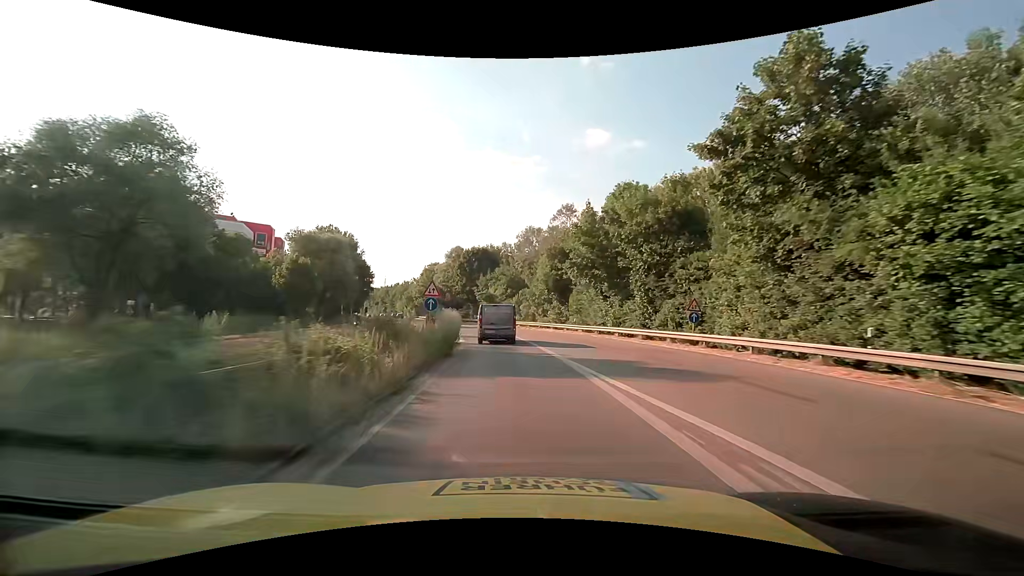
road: trunk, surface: asphalt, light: Day
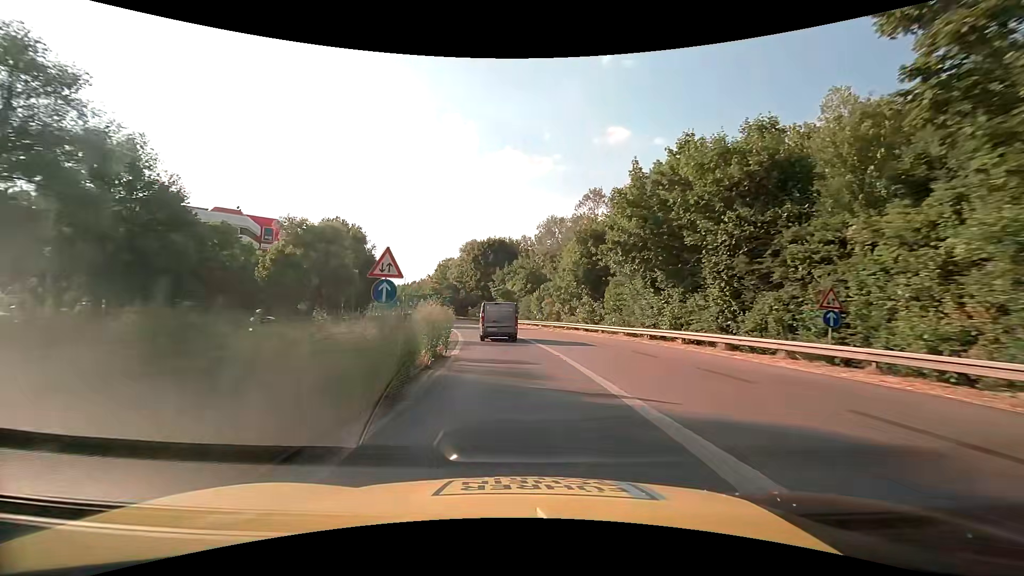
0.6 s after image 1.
(-0.2, +9.9) m; -2°
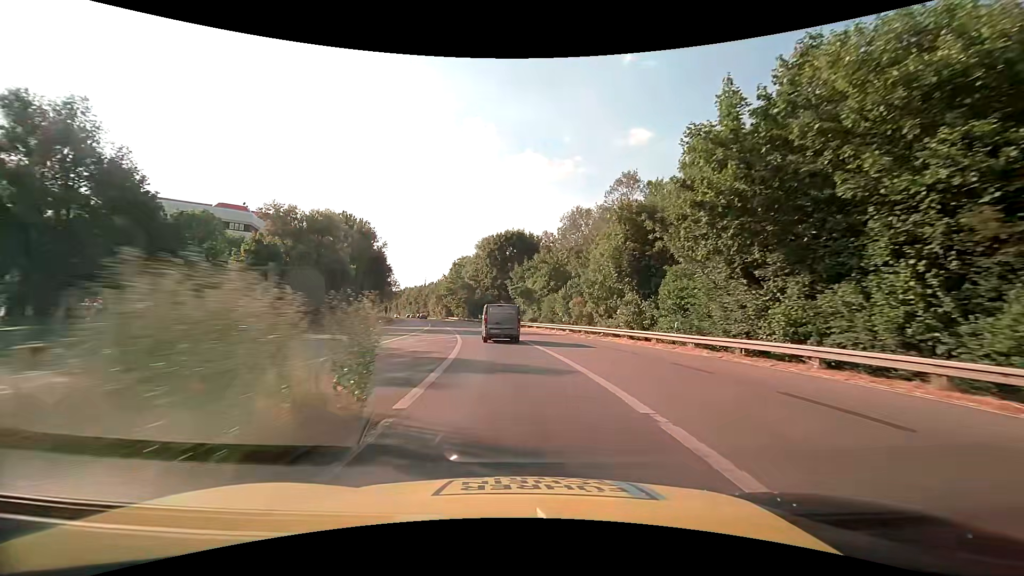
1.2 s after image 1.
(-0.2, +9.9) m; -2°
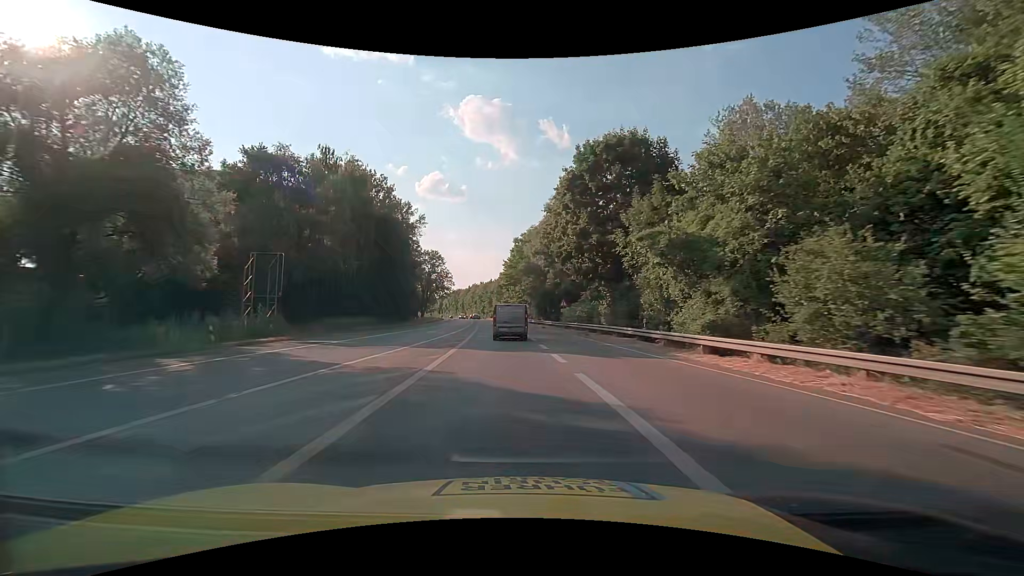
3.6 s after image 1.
(-3.1, +39.3) m; -9°
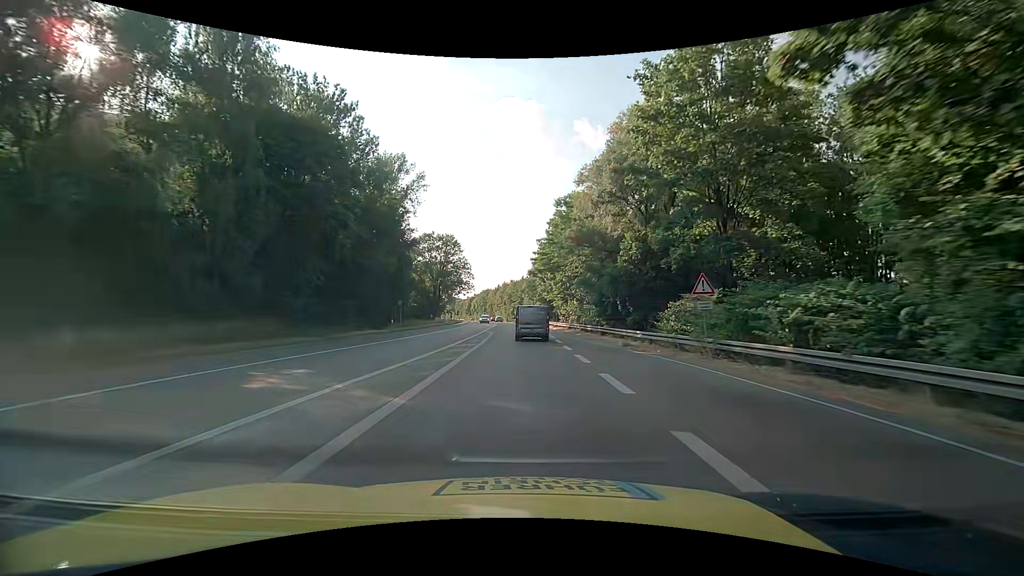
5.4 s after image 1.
(-1.1, +29.6) m; -4°
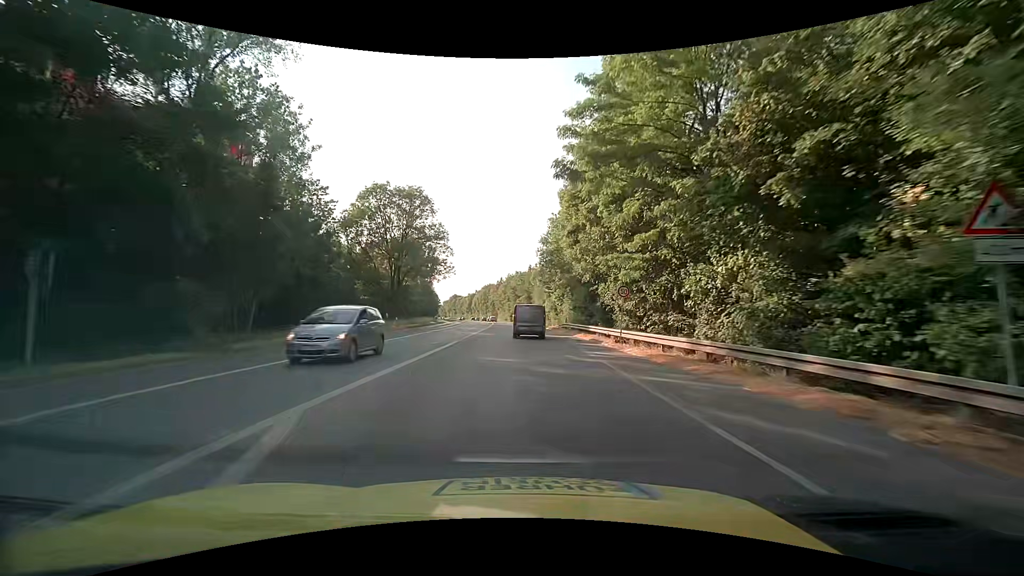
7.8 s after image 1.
(-0.1, +38.1) m; 0°
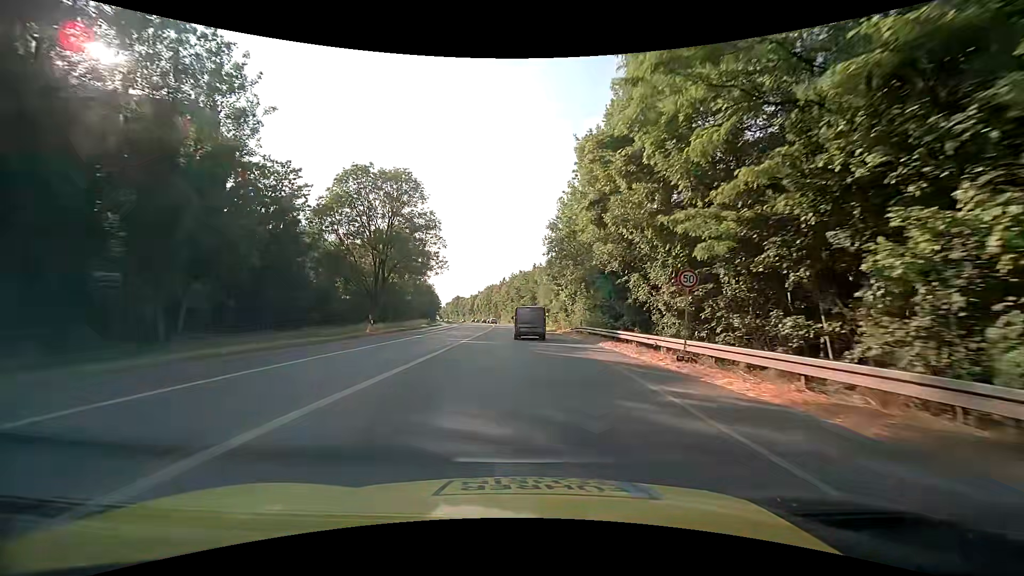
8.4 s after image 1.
(-0.1, +8.9) m; -1°
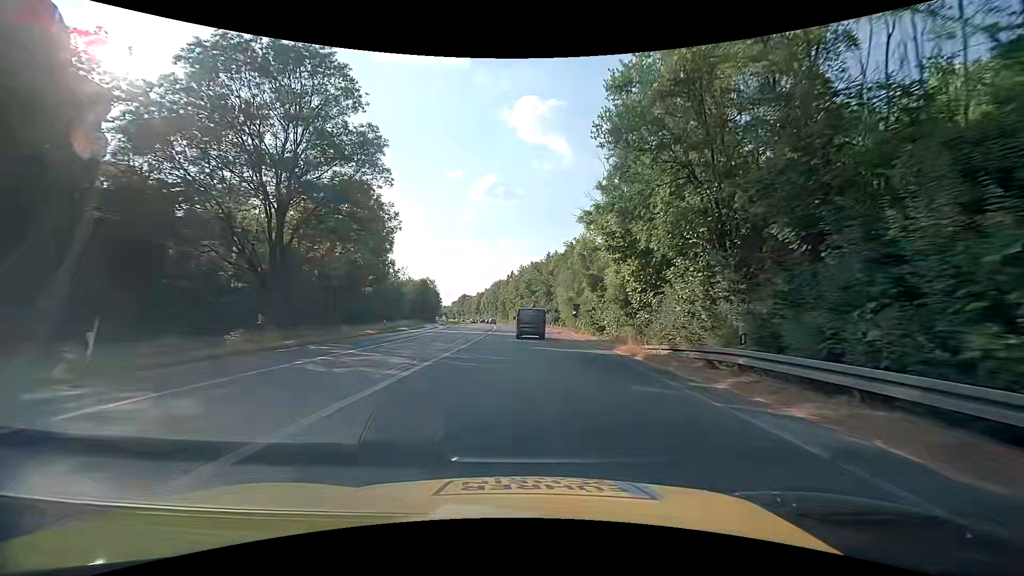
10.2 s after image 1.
(-0.2, +25.9) m; -1°
(0, +10) (0, +20) (0, +30) (0, +40) (-1, +50) (-1, +60) (-1, +70) (-2, +80) (-2, +90) (-3, +100) m
